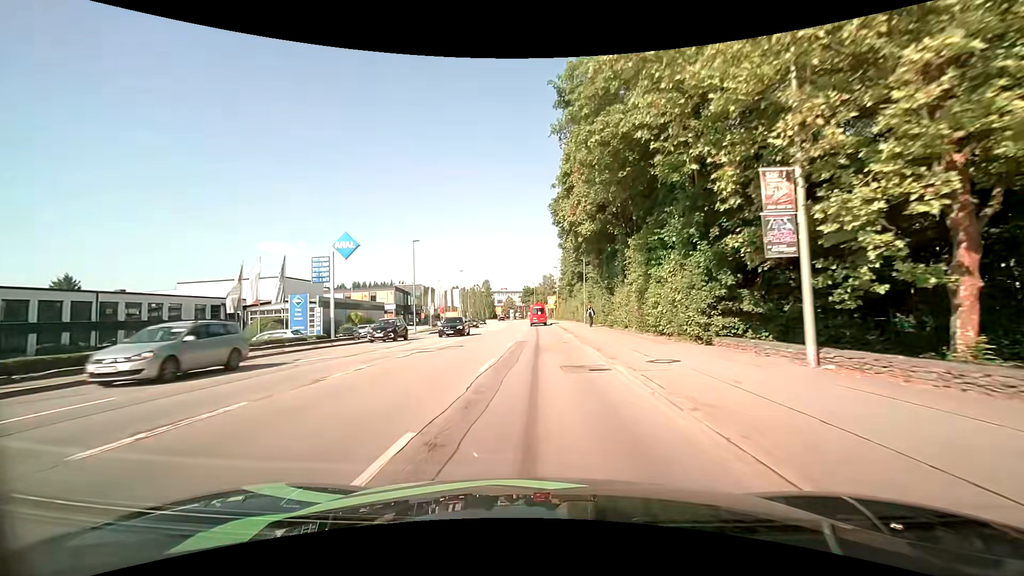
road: tertiary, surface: asphalt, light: Day
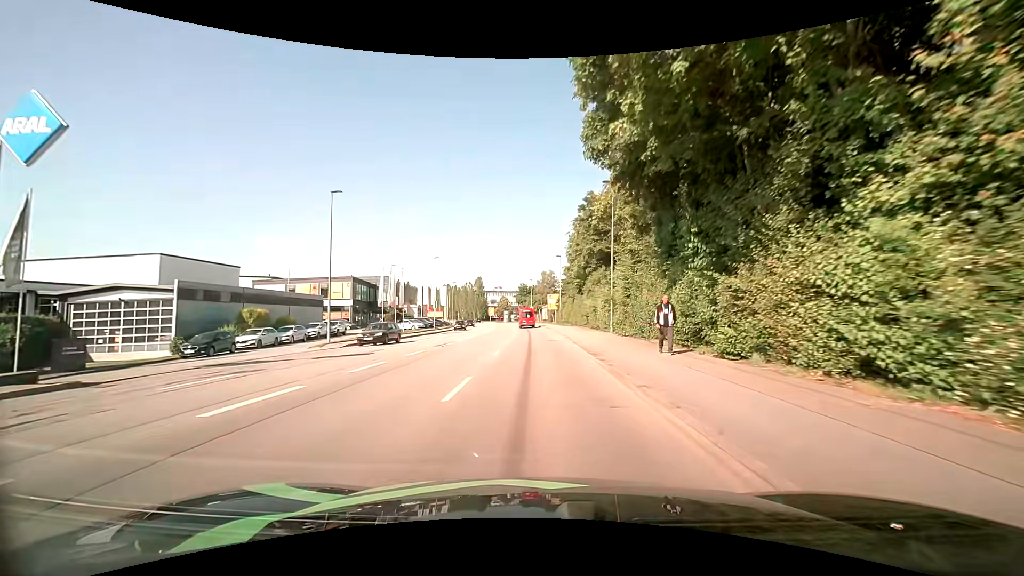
(+0.3, +22.0) m; +1°
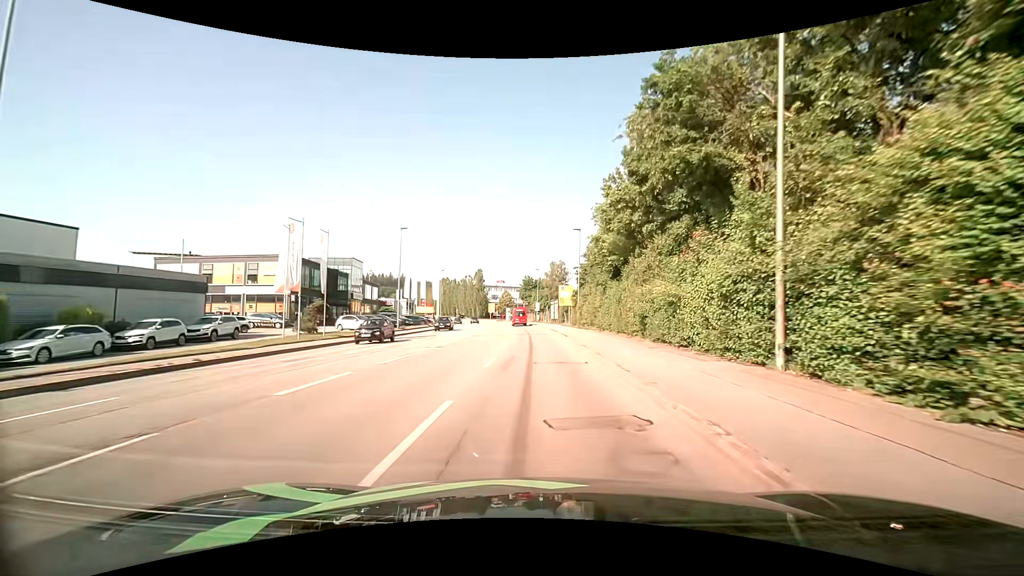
(-0.4, +21.9) m; -1°
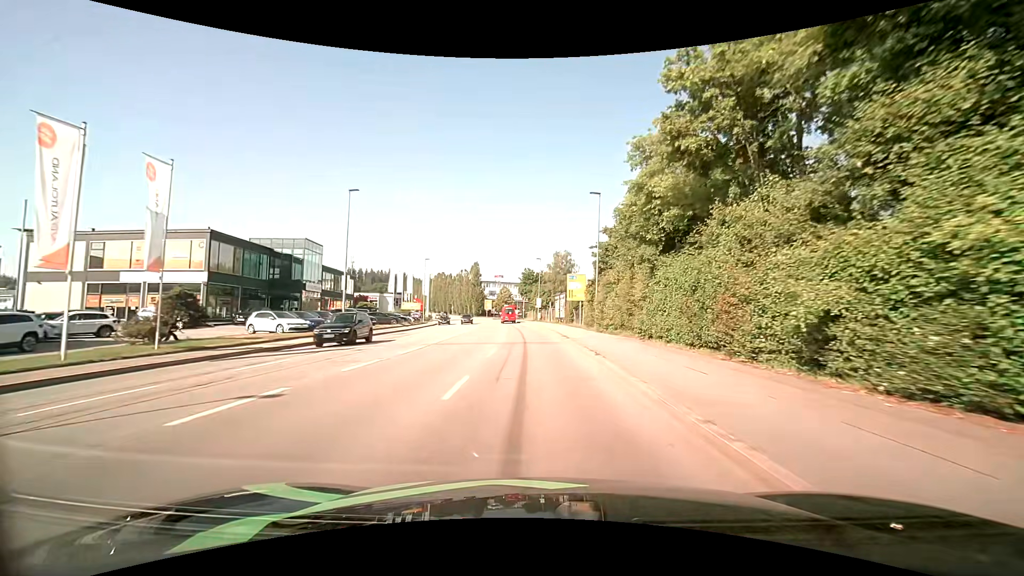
(-0.1, +14.7) m; 0°
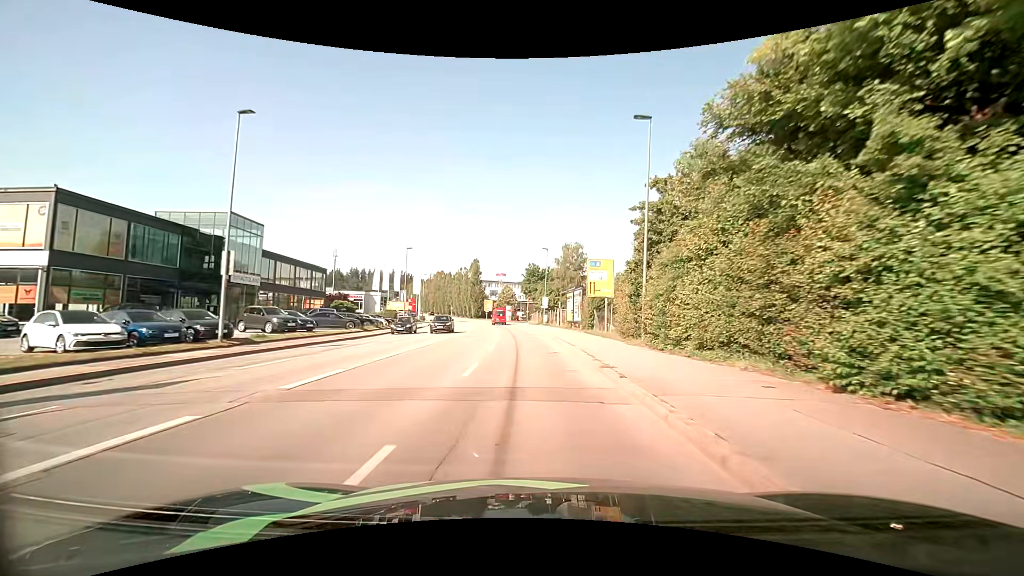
(-0.1, +14.7) m; -1°
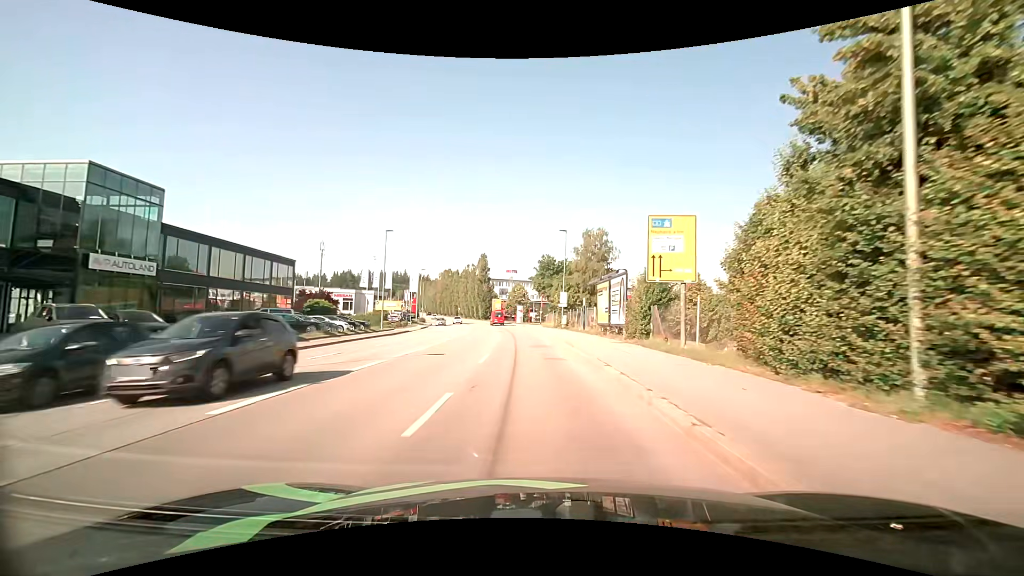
(-0.2, +14.7) m; -1°
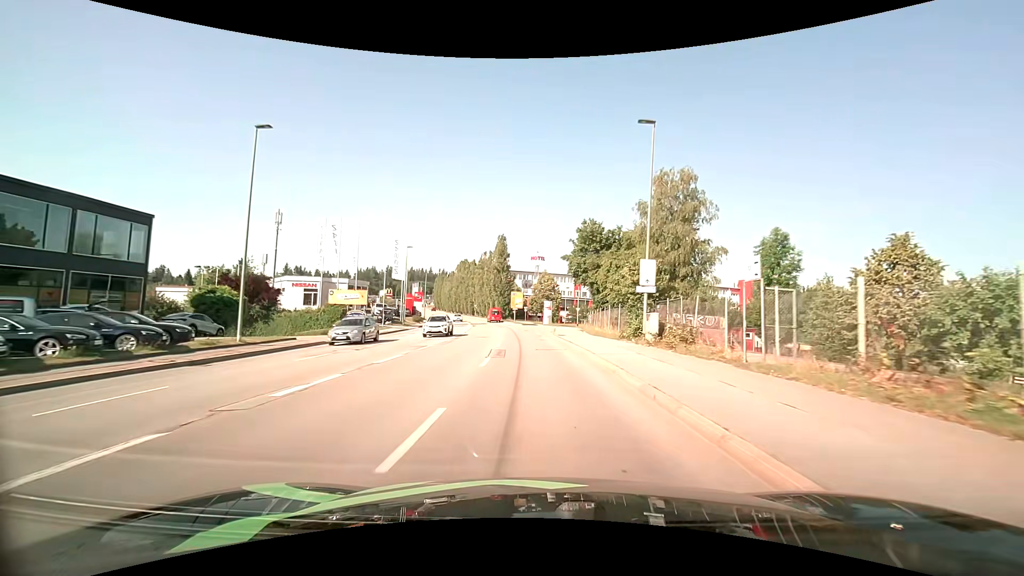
(-0.9, +28.6) m; -3°
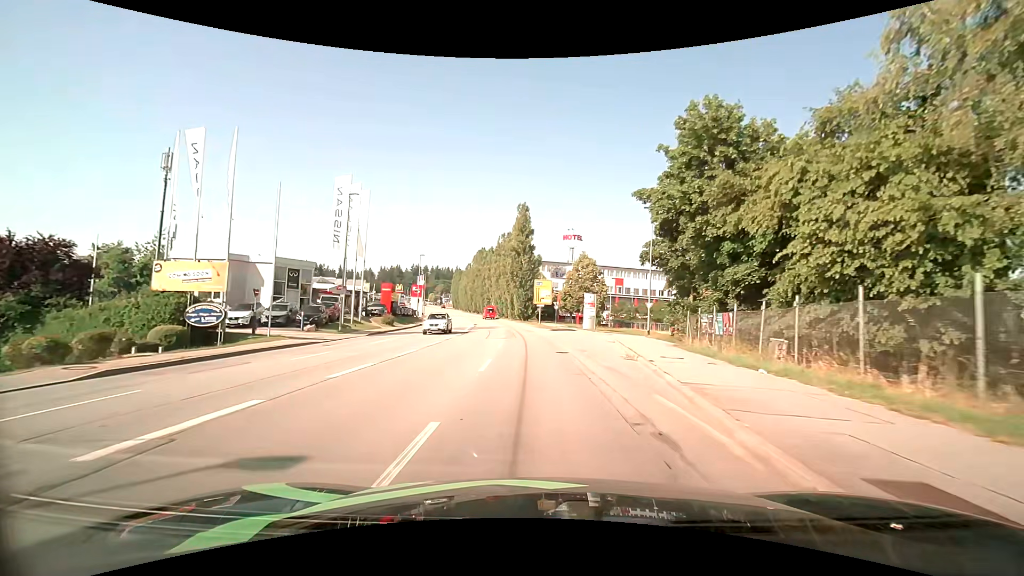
(-0.7, +28.8) m; -3°
(0, +10) (0, +20) (-1, +30) (-1, +40) (-2, +50) (-3, +60) (-4, +70) (-6, +80) (-7, +90) (-9, +99) m
